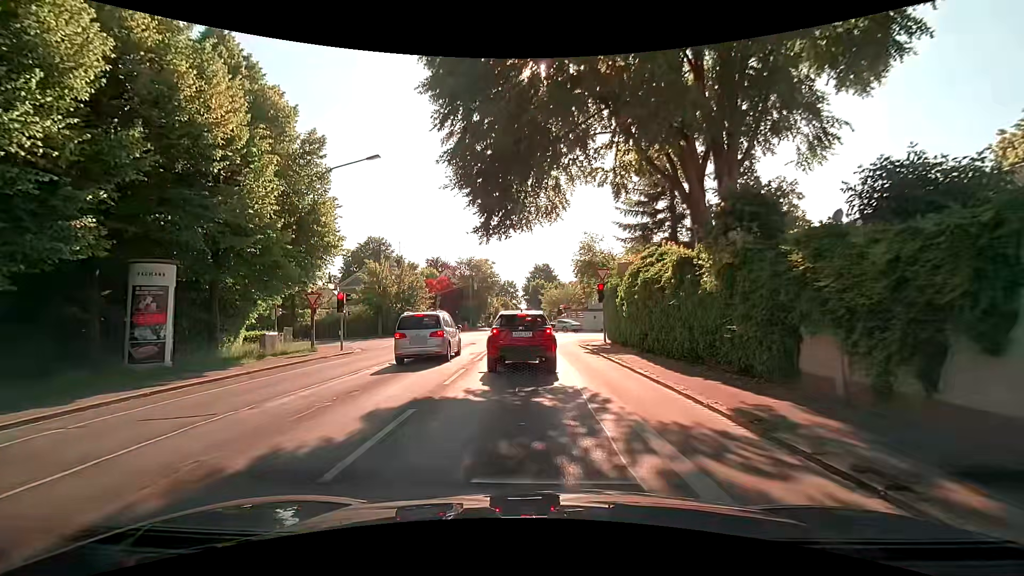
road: tertiary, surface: asphalt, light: Day
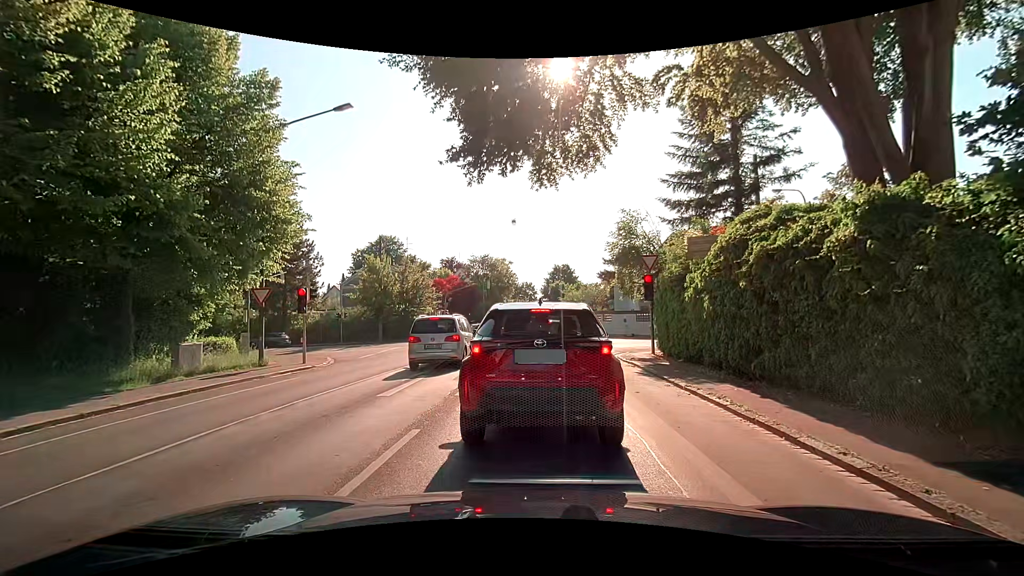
(-0.1, +6.7) m; -2°
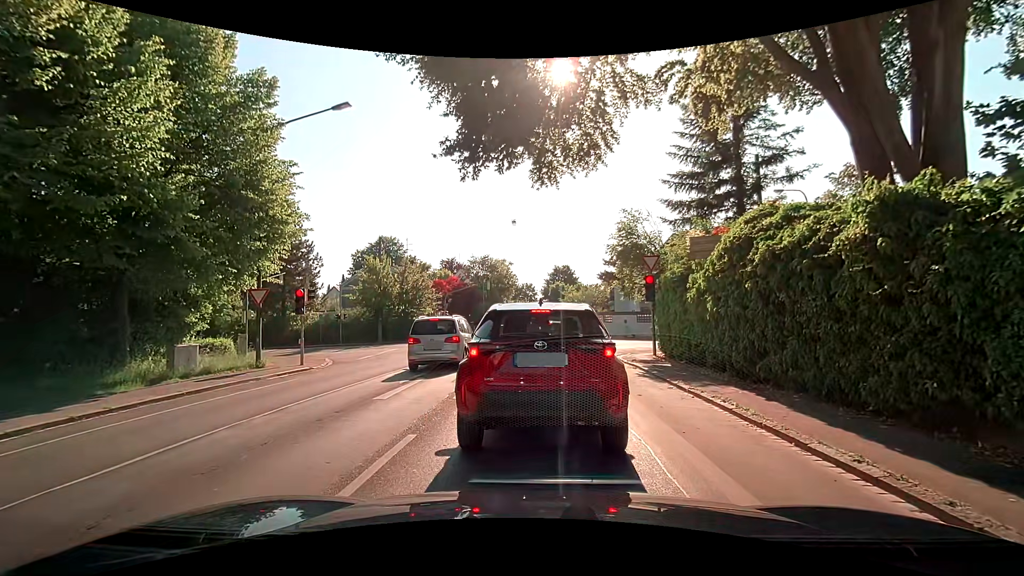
(0.0, +0.2) m; 0°
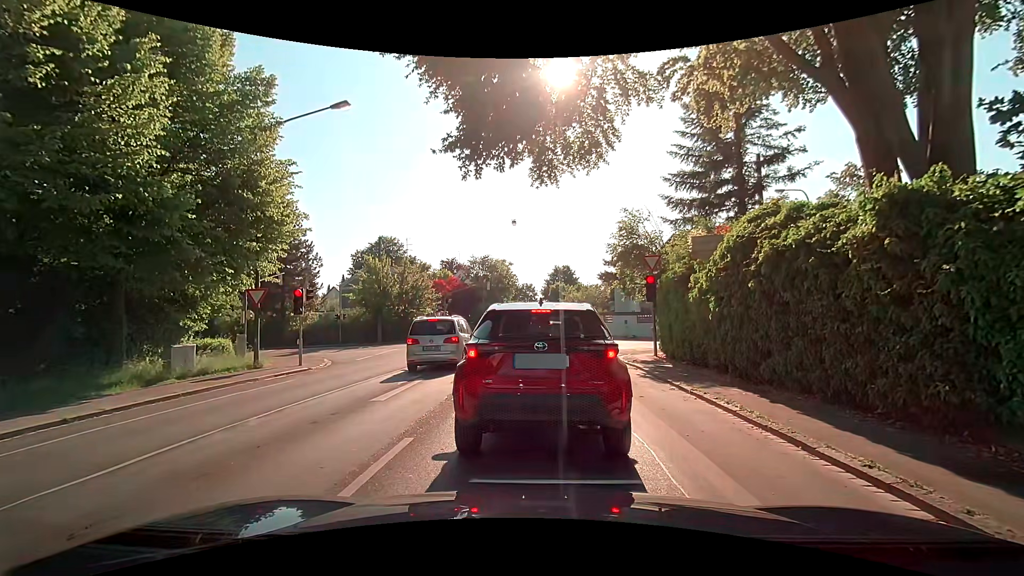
(0.0, +0.2) m; 0°
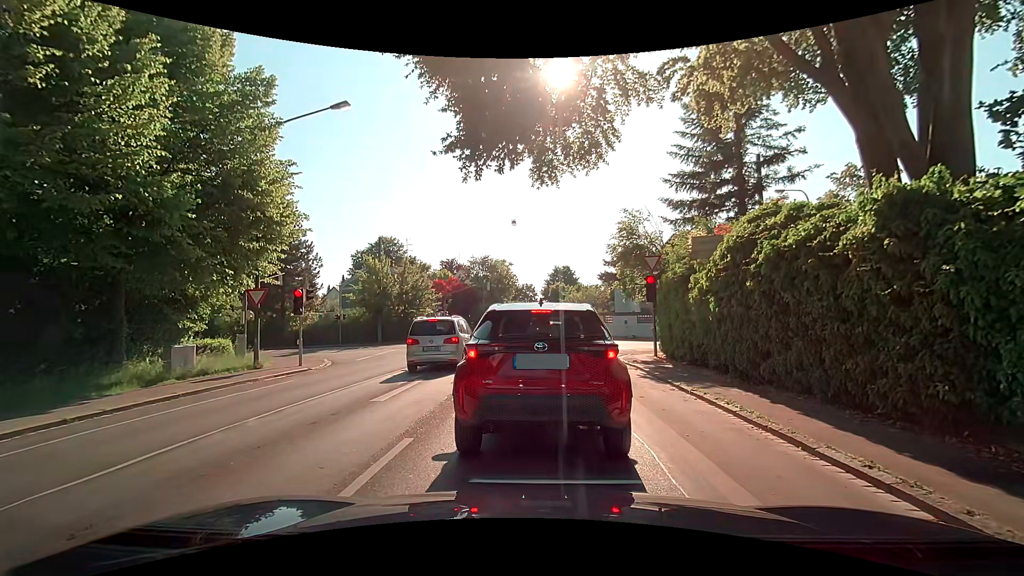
(0.0, 0.0) m; 0°
